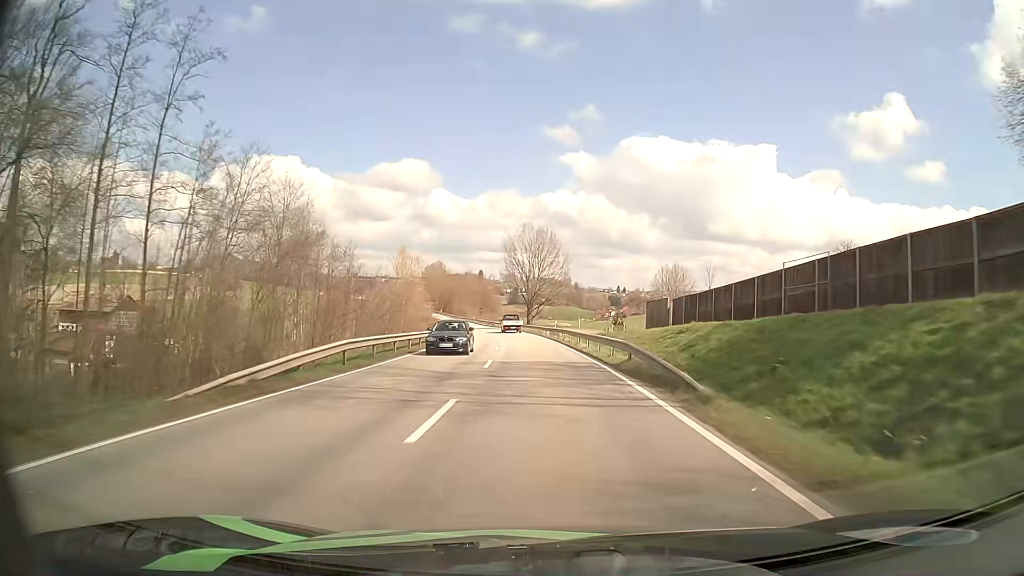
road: secondary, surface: asphalt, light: Day
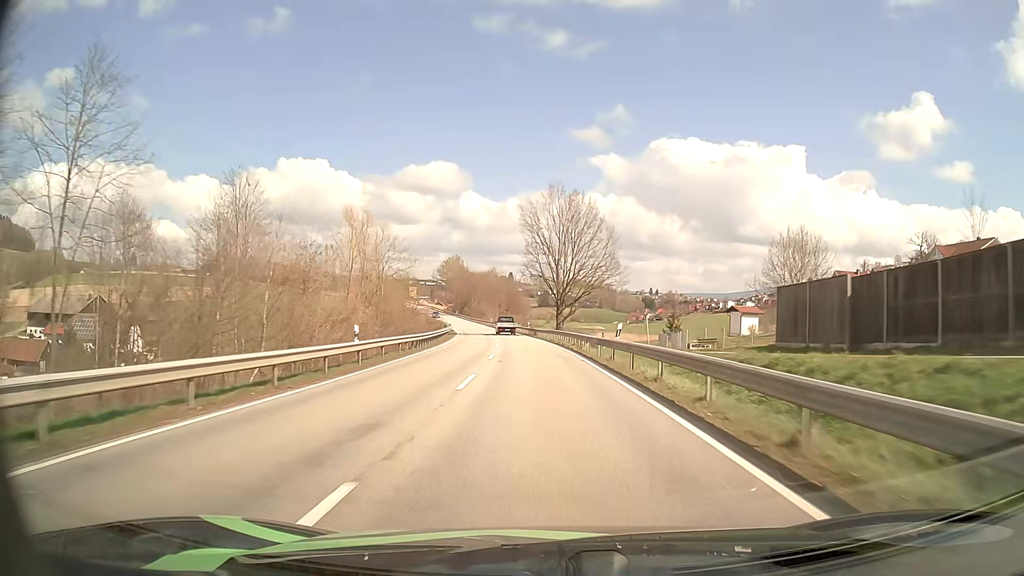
(-0.8, +29.9) m; -3°
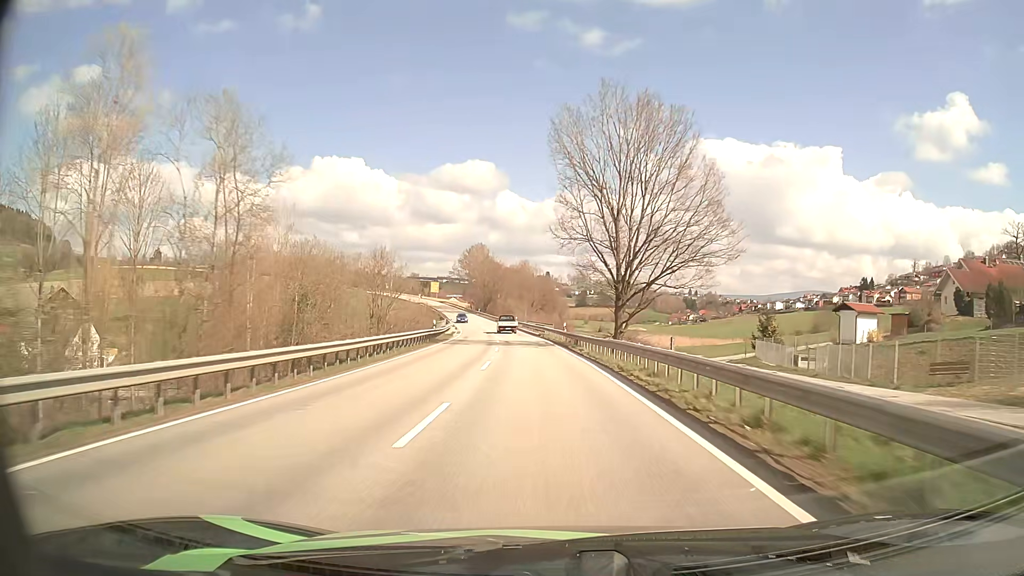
(-0.7, +30.3) m; -3°
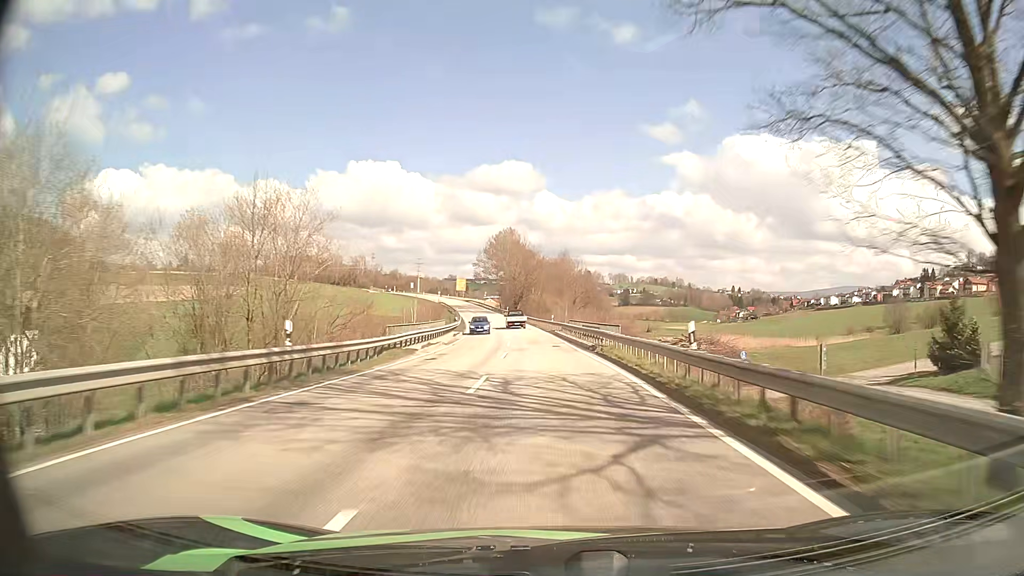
(-0.9, +30.9) m; -3°
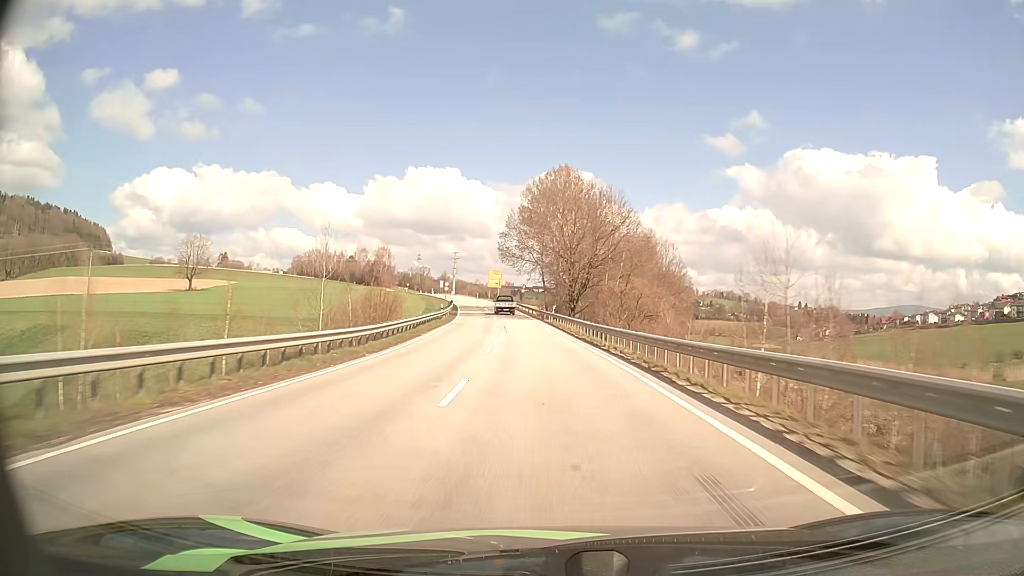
(-2.8, +62.9) m; -5°
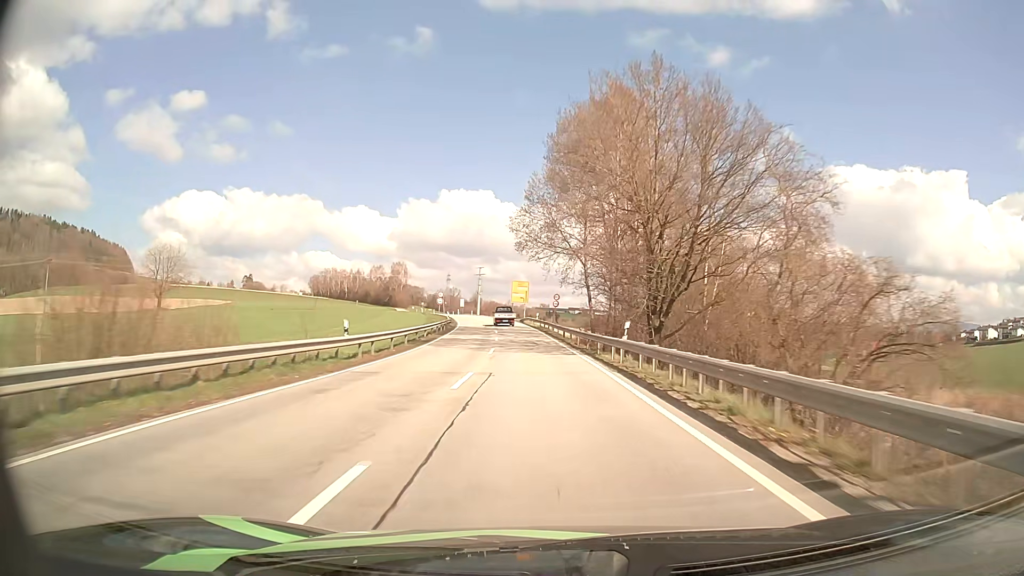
(-0.8, +31.9) m; -3°
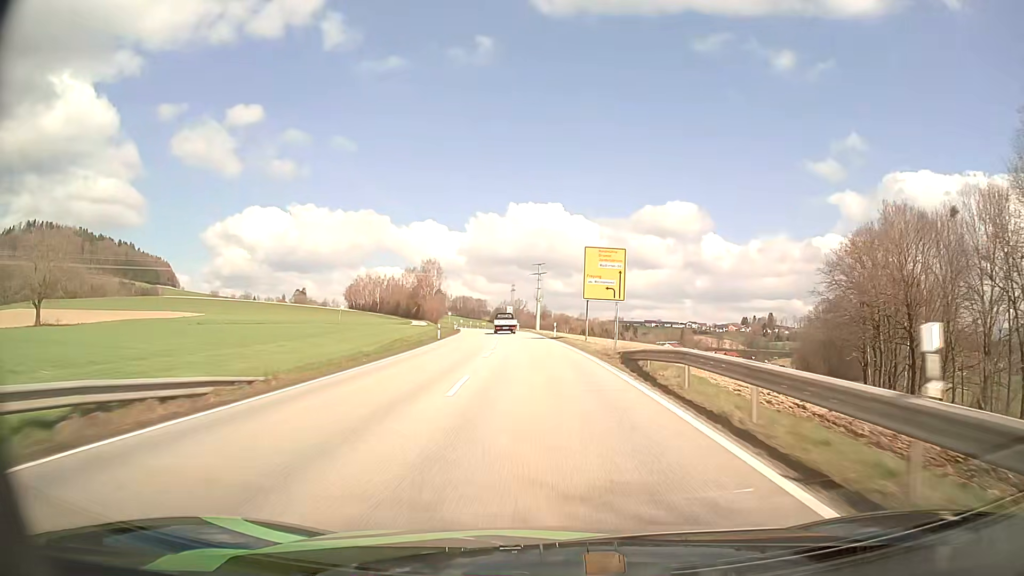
(-3.6, +62.1) m; -6°
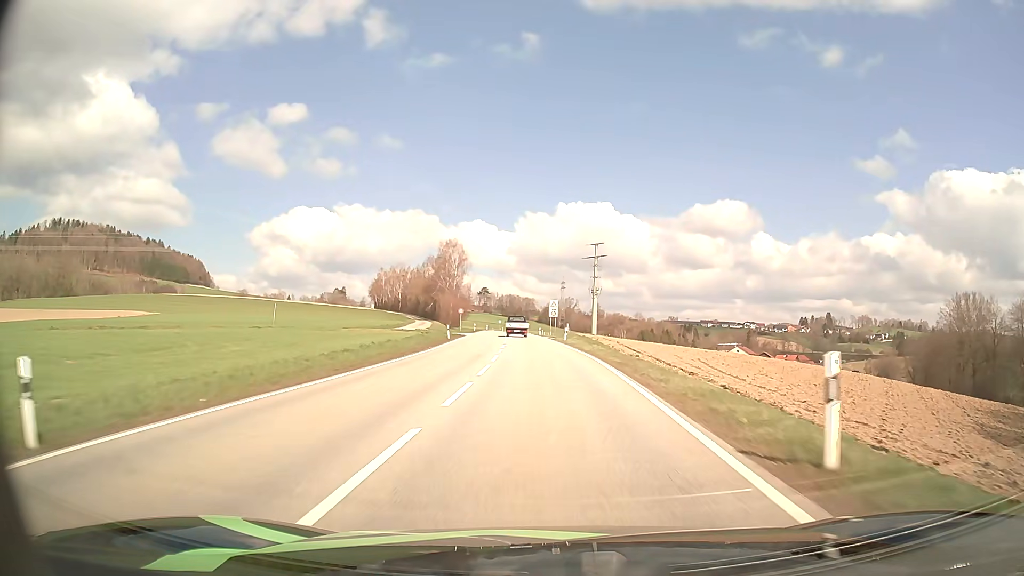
(-1.7, +42.9) m; -4°
(0, +10) (0, +20) (-1, +30) (-1, +40) (-2, +50) (-2, +60) (-3, +70) (-4, +80) (-4, +90) (-5, +100) m
